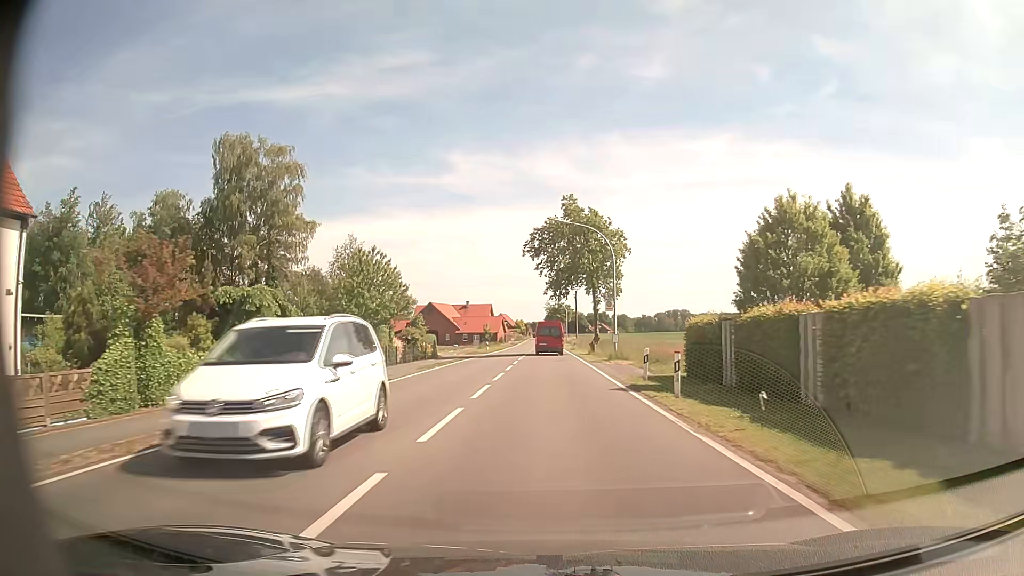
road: tertiary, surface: asphalt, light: Day
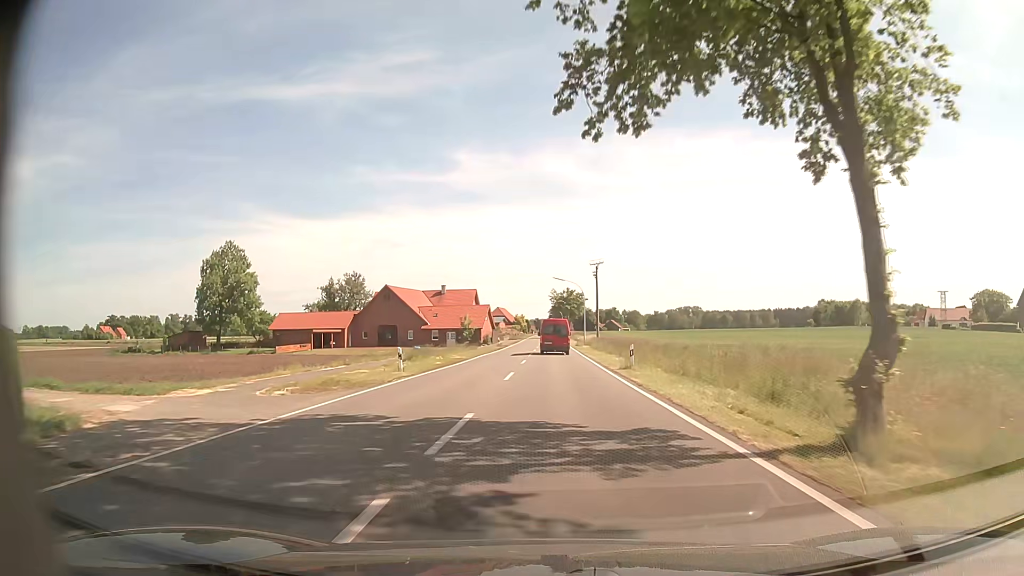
(-0.1, +44.2) m; 0°
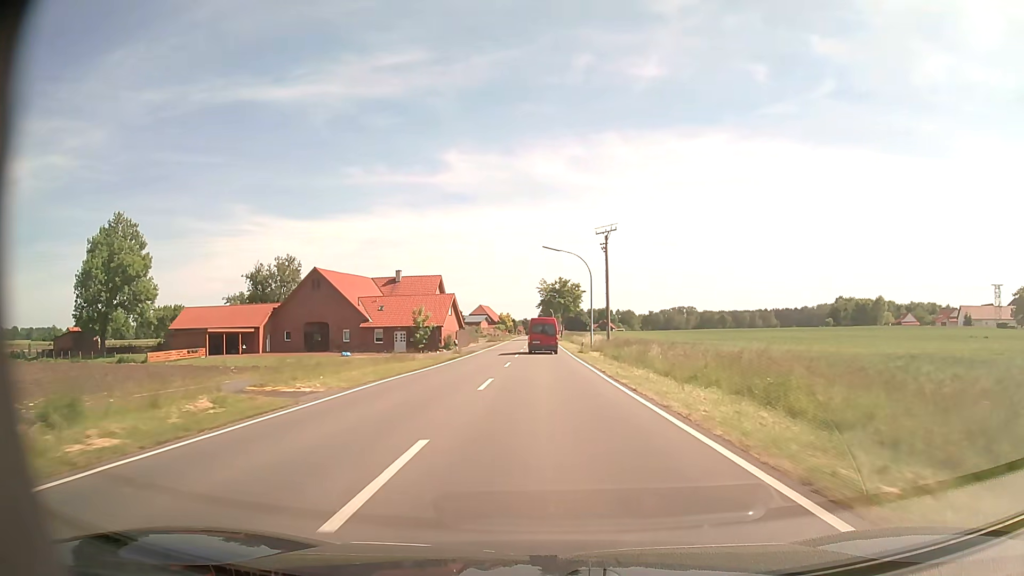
(+0.3, +28.3) m; +1°
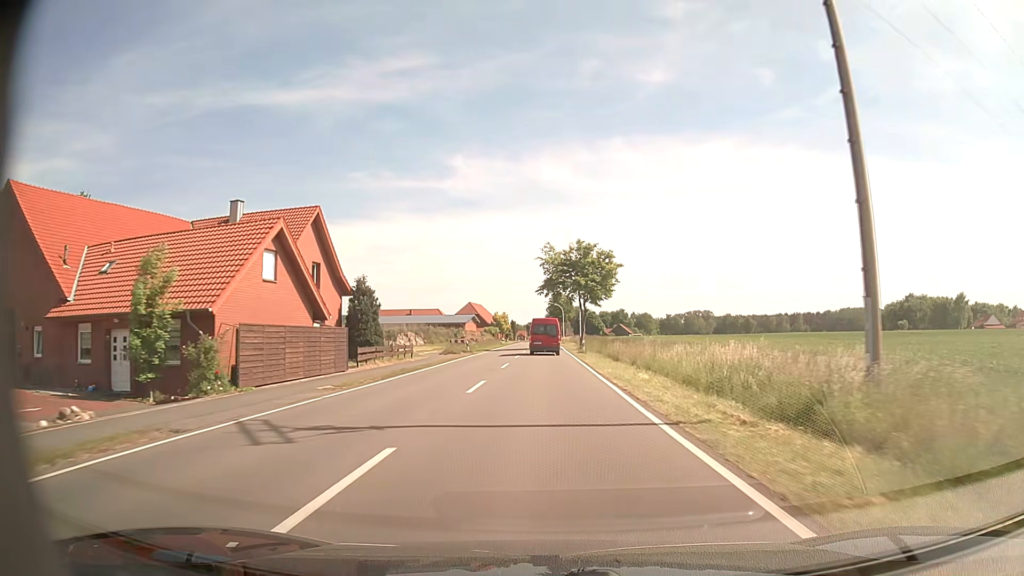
(0.0, +49.6) m; 0°
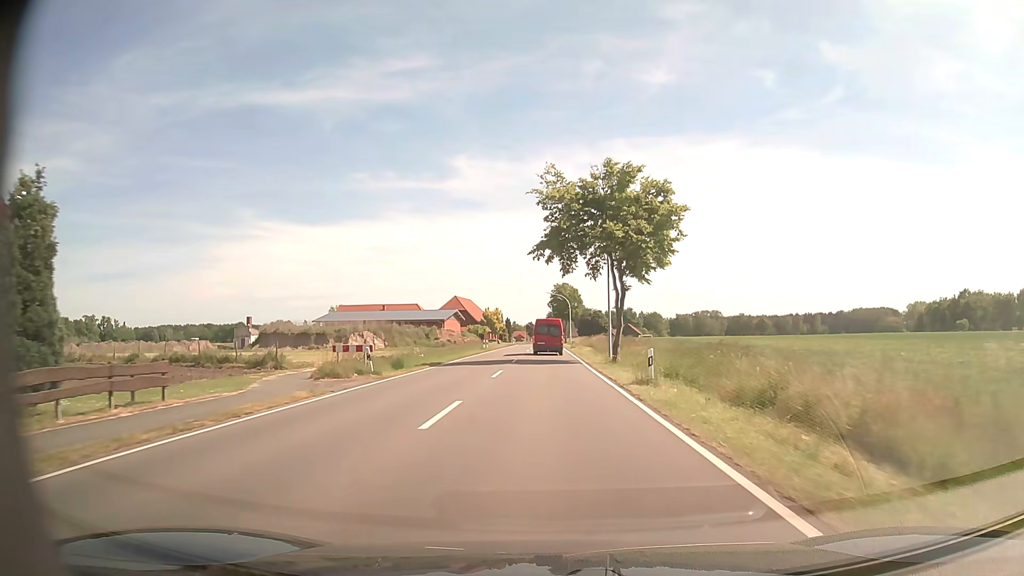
(0.0, +30.8) m; 0°
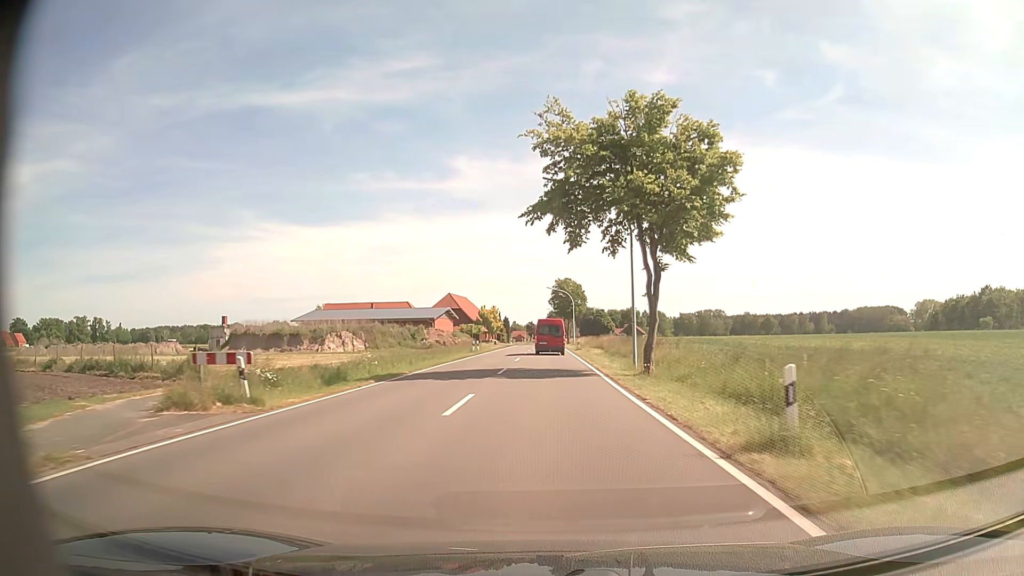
(0.0, +10.4) m; 0°
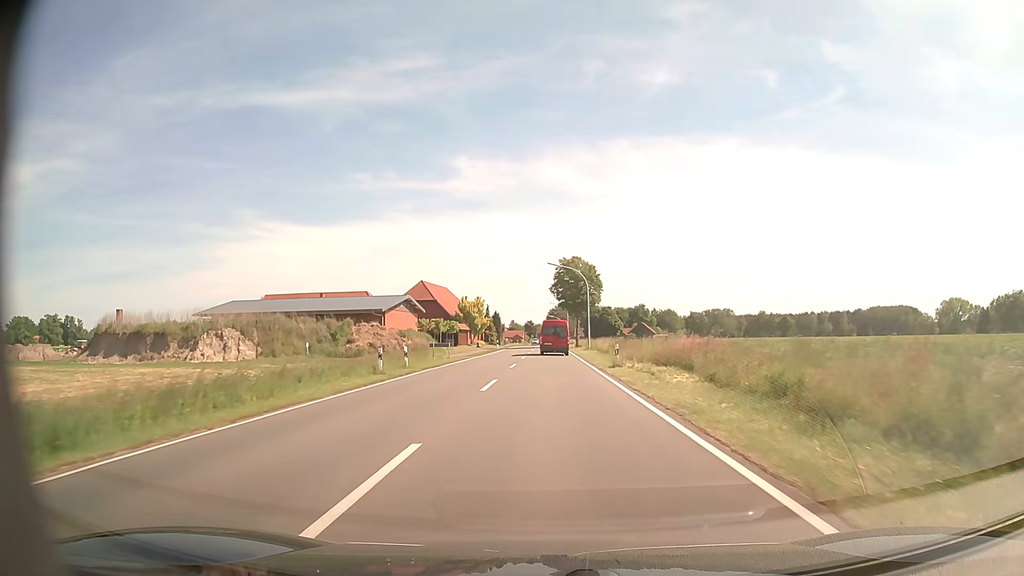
(0.0, +31.5) m; 0°
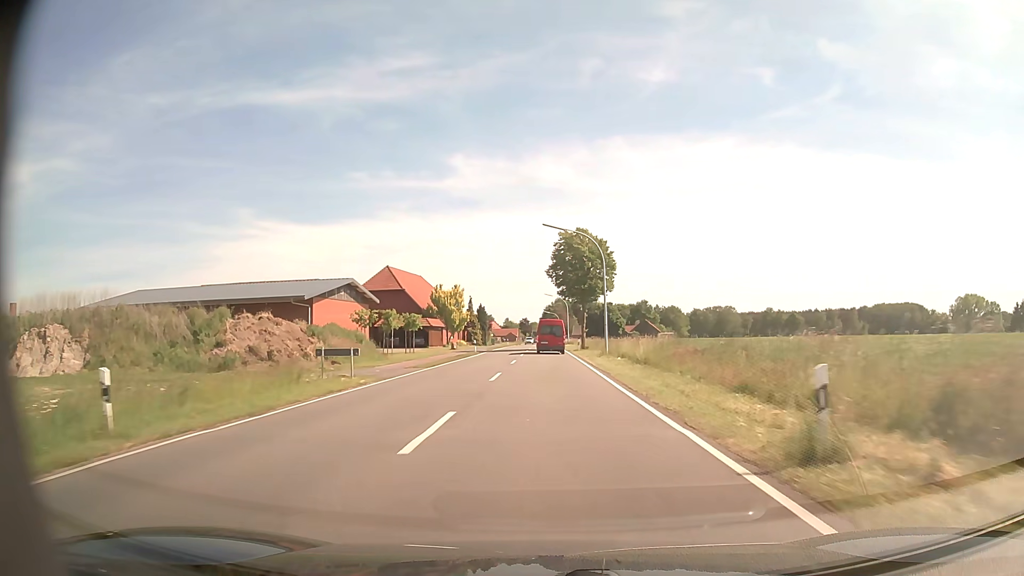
(0.0, +21.0) m; 0°
(0, +10) (0, +20) (0, +30) (0, +40) (0, +50) (0, +60) (0, +70) (0, +80) (0, +90) (0, +100) m
